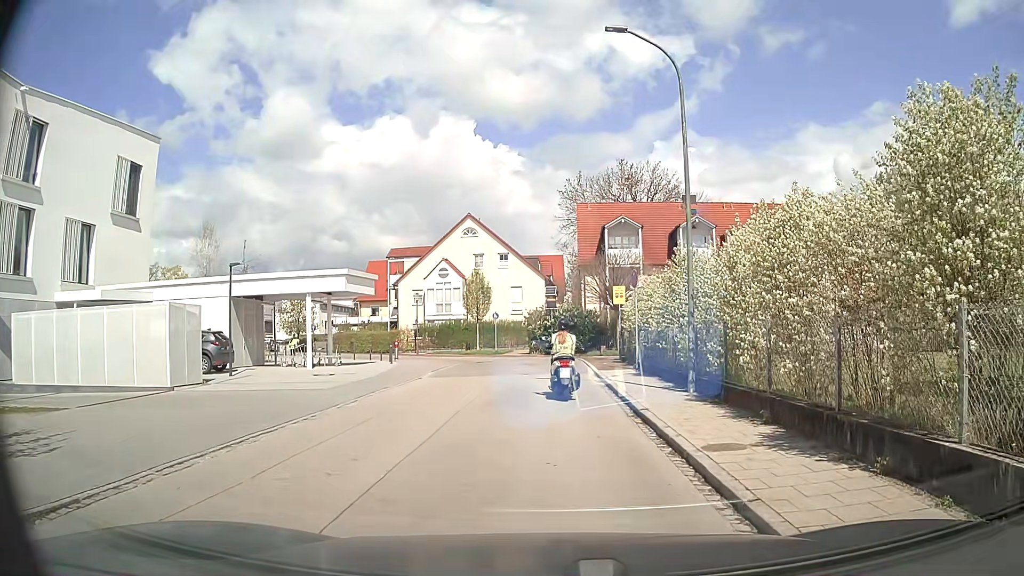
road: residential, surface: asphalt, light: Day
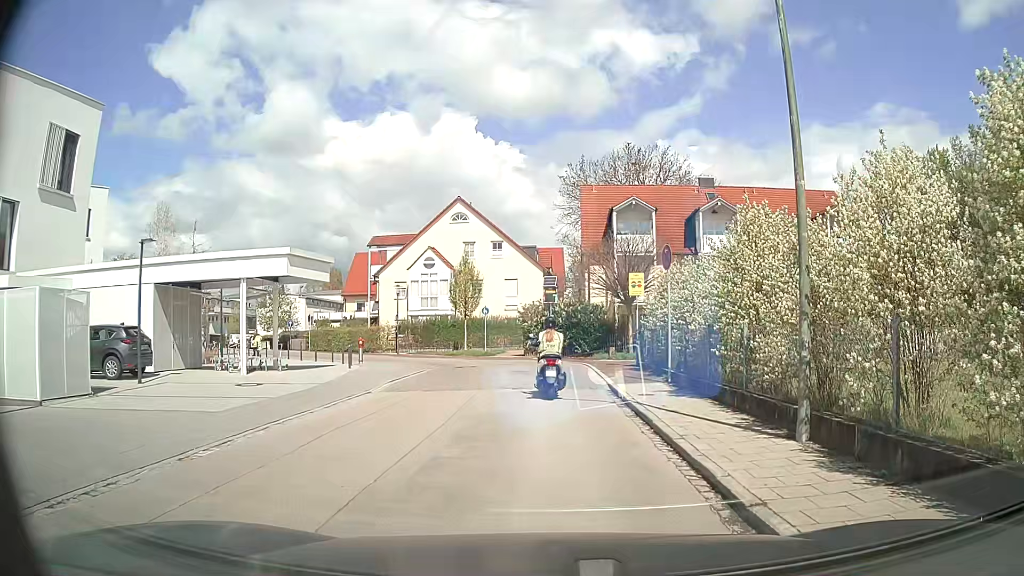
(0.0, +6.1) m; +1°
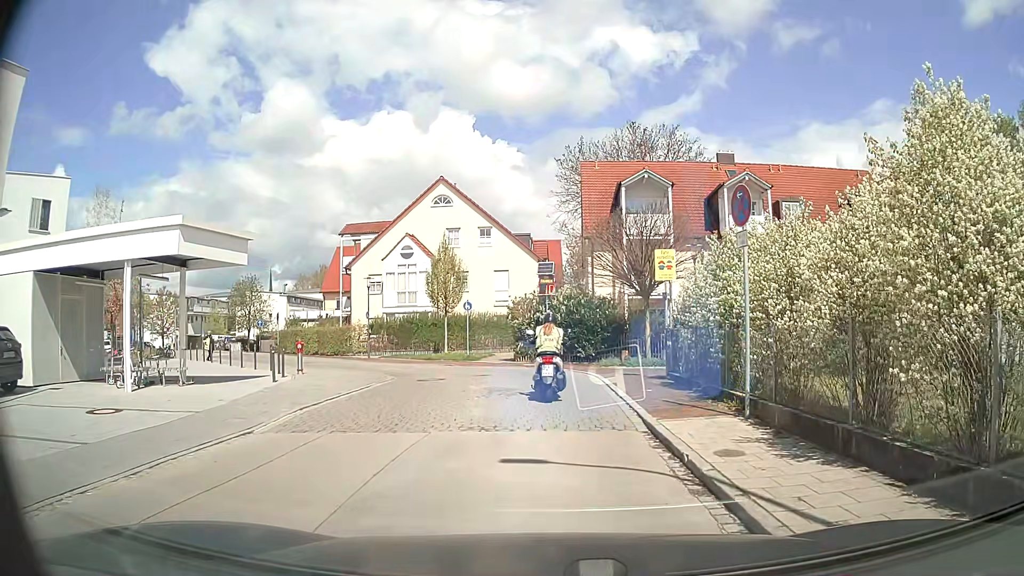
(-0.1, +6.5) m; +1°
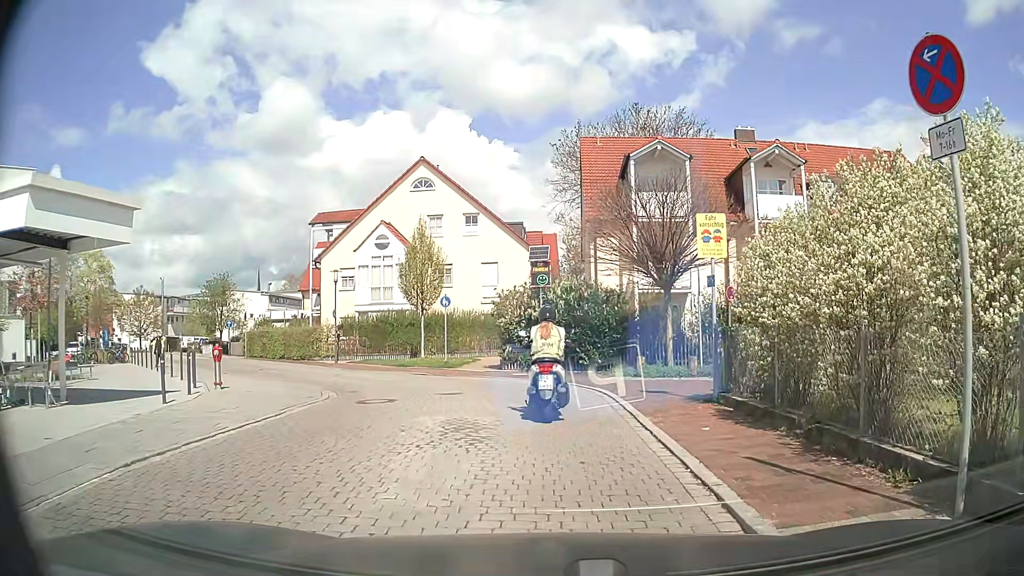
(-0.1, +5.2) m; -1°
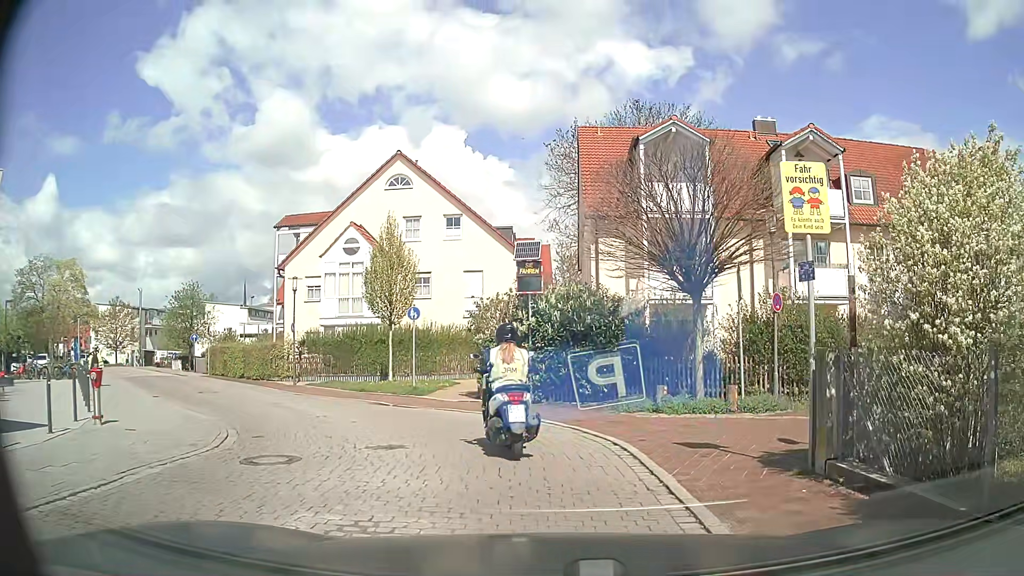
(0.0, +4.7) m; +1°
